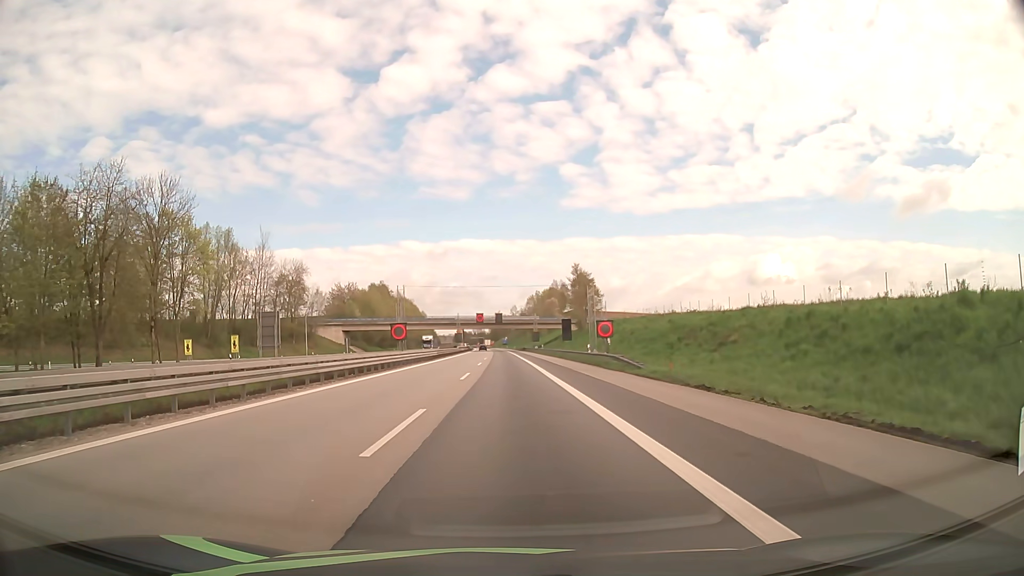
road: motorway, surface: asphalt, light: Day
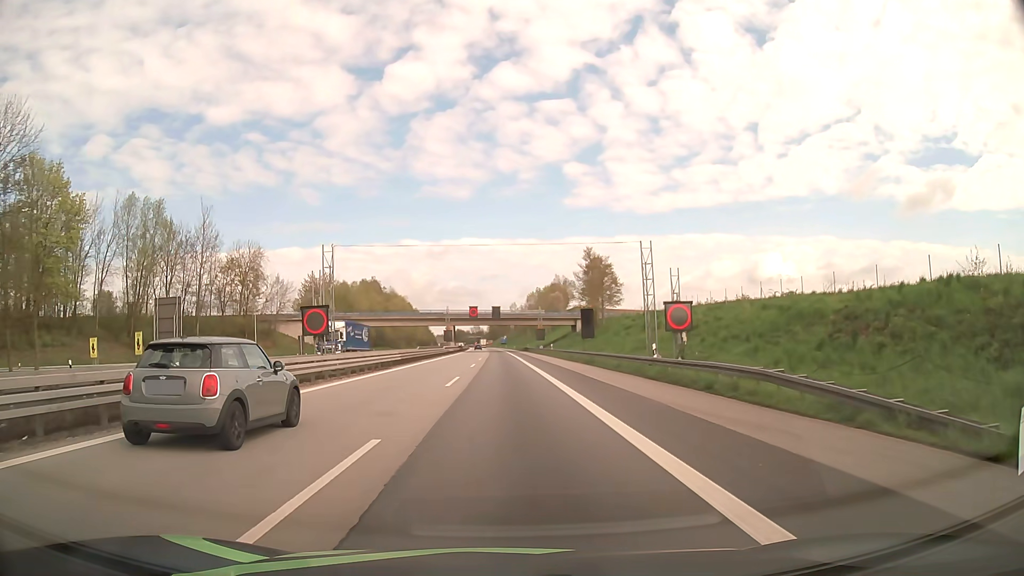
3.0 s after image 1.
(+0.1, +22.8) m; 0°
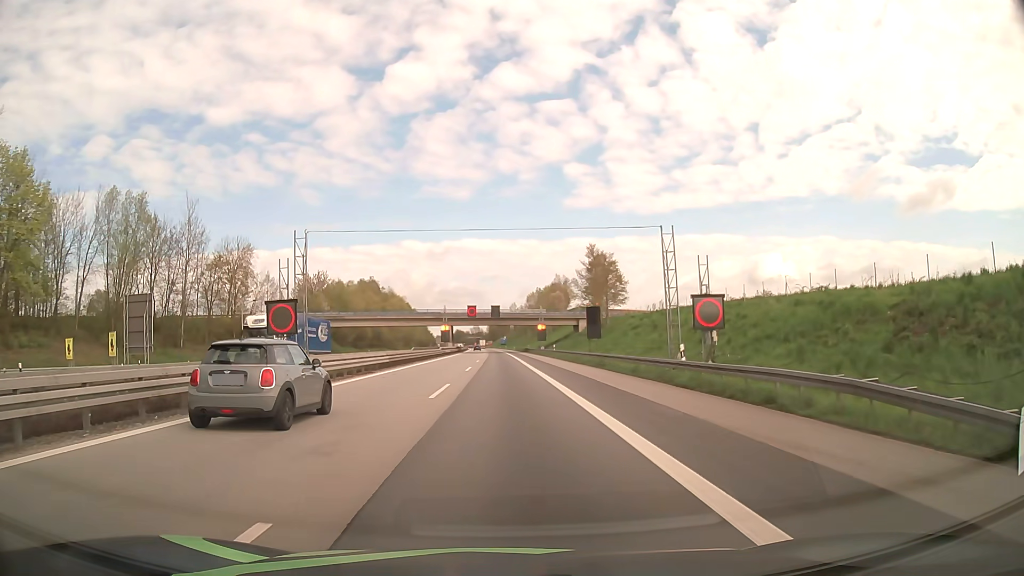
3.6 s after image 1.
(0.0, +4.5) m; 0°
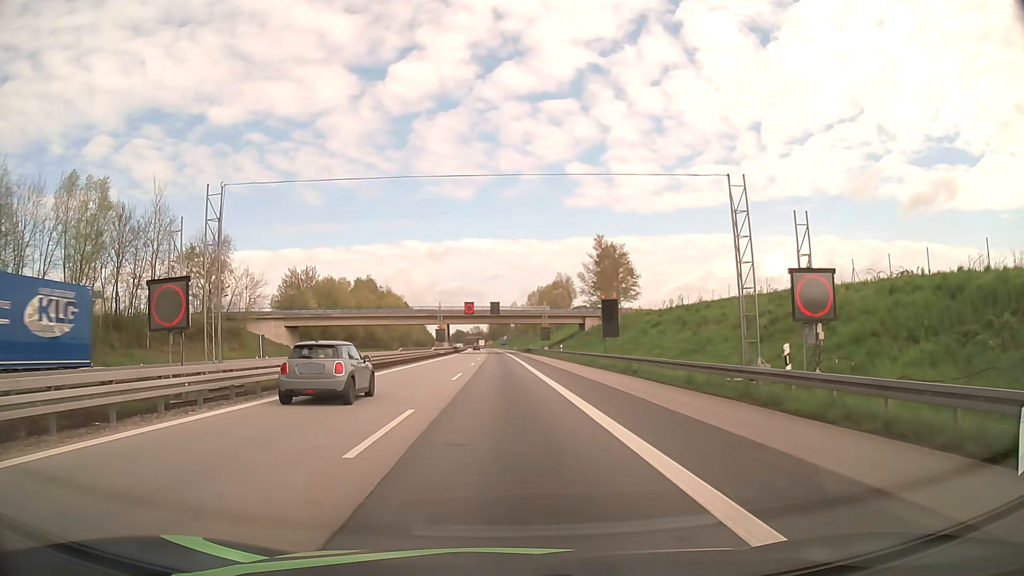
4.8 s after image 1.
(0.0, +9.1) m; 0°
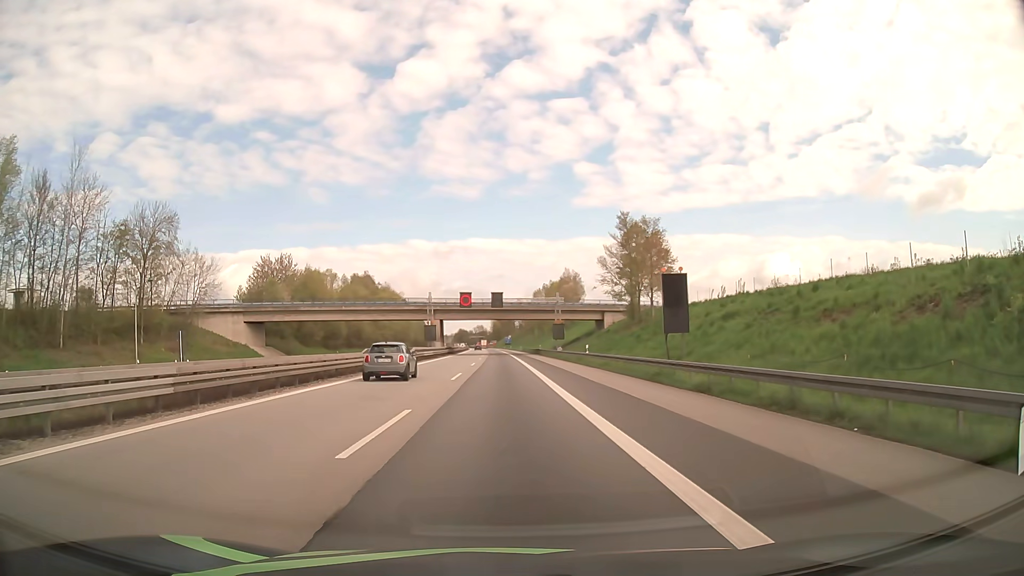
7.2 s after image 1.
(0.0, +18.2) m; 0°
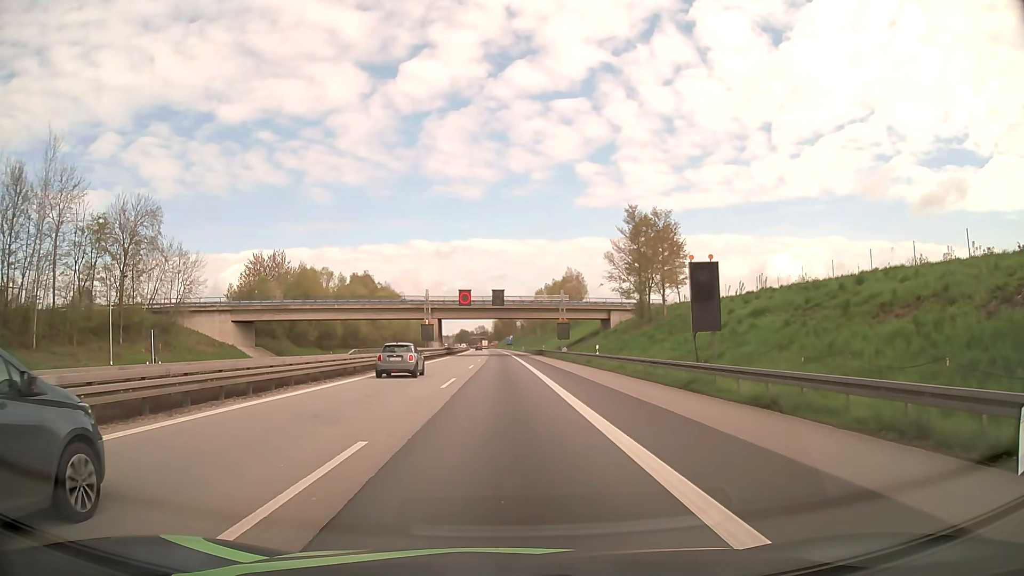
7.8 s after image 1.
(0.0, +4.6) m; 0°
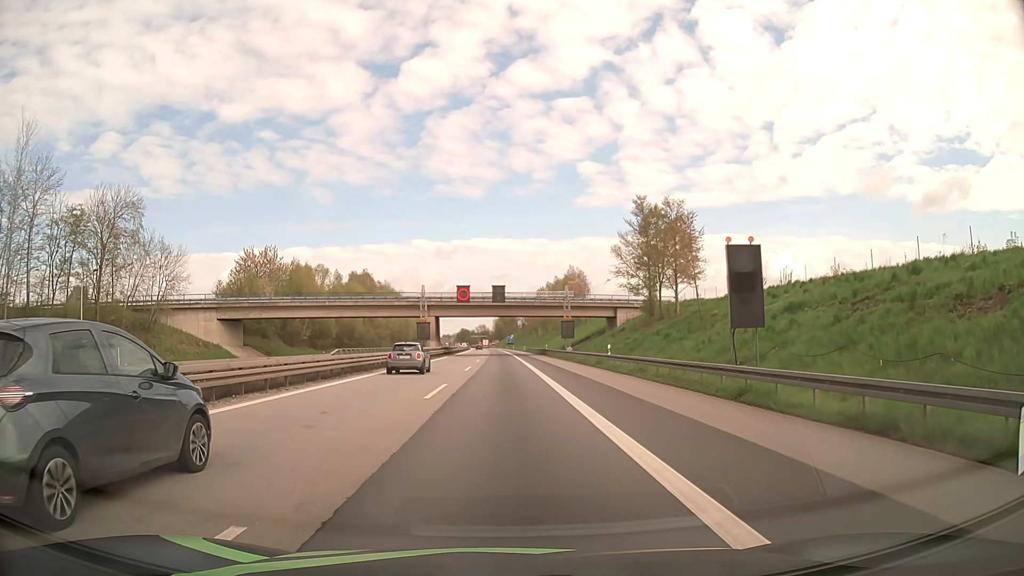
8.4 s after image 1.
(0.0, +4.6) m; 0°
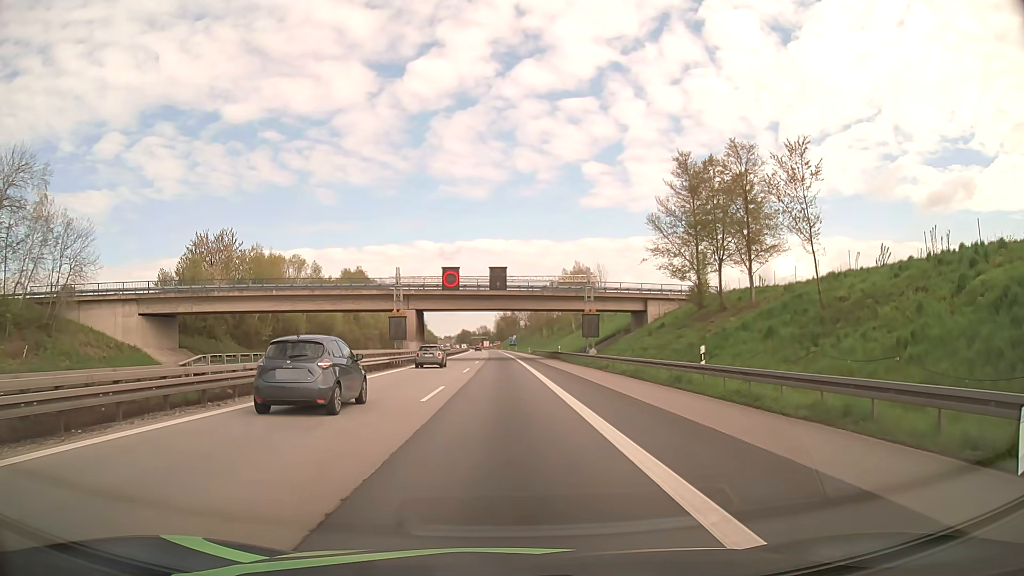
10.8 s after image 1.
(-0.1, +18.6) m; 0°
(0, +10) (0, +20) (0, +30) (0, +40) (0, +50) (0, +60) (0, +70) (-1, +80) (-1, +90) (-1, +100) m
